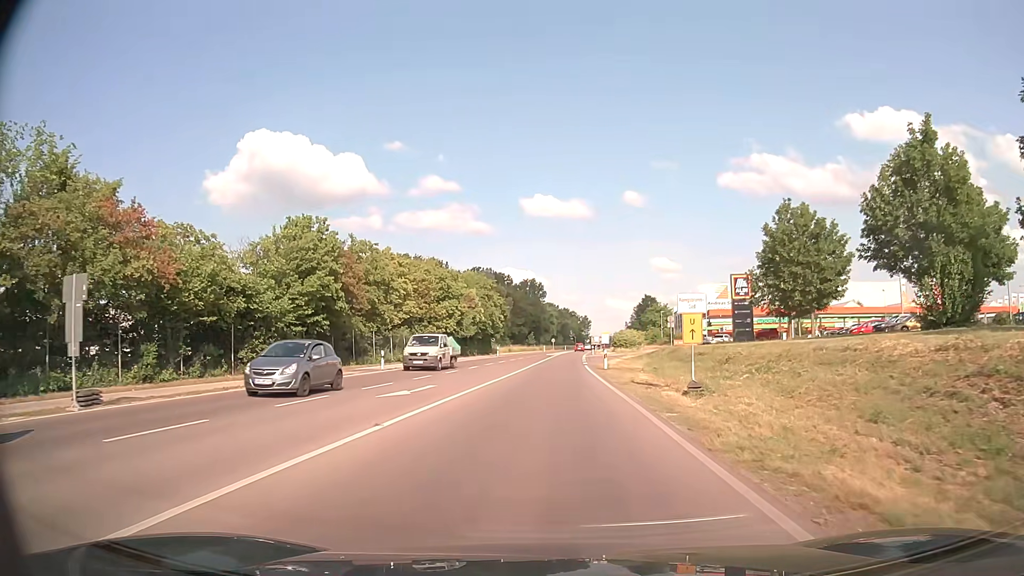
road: primary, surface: asphalt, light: Day
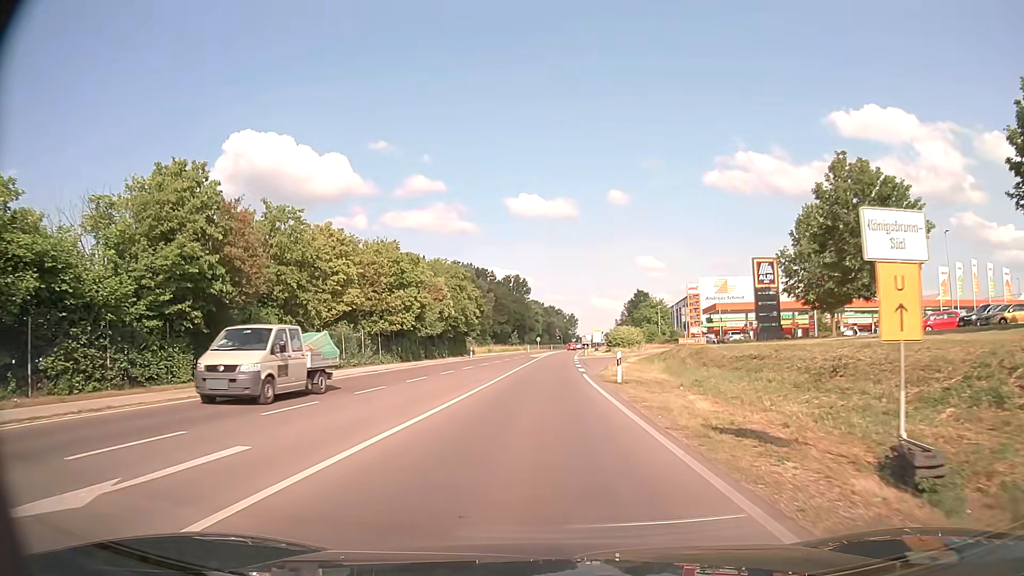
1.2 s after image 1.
(+0.2, +13.5) m; +1°
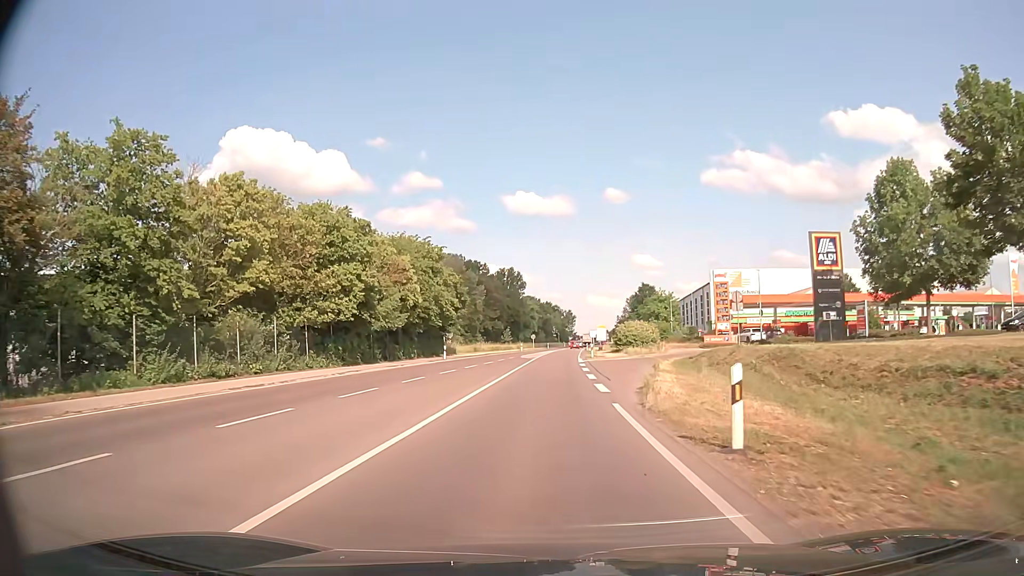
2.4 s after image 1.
(+0.1, +14.8) m; 0°
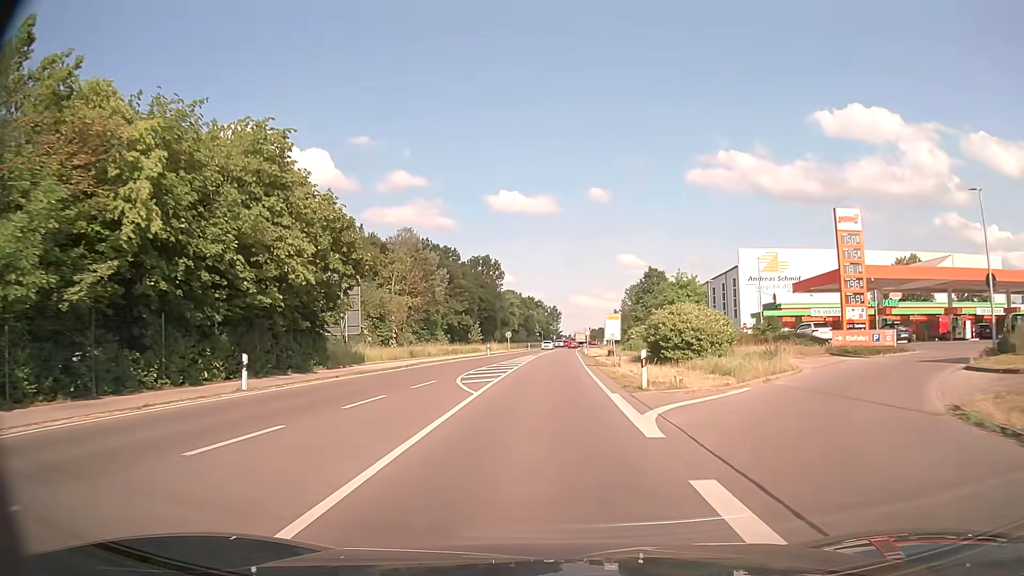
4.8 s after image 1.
(+0.5, +33.0) m; +2°
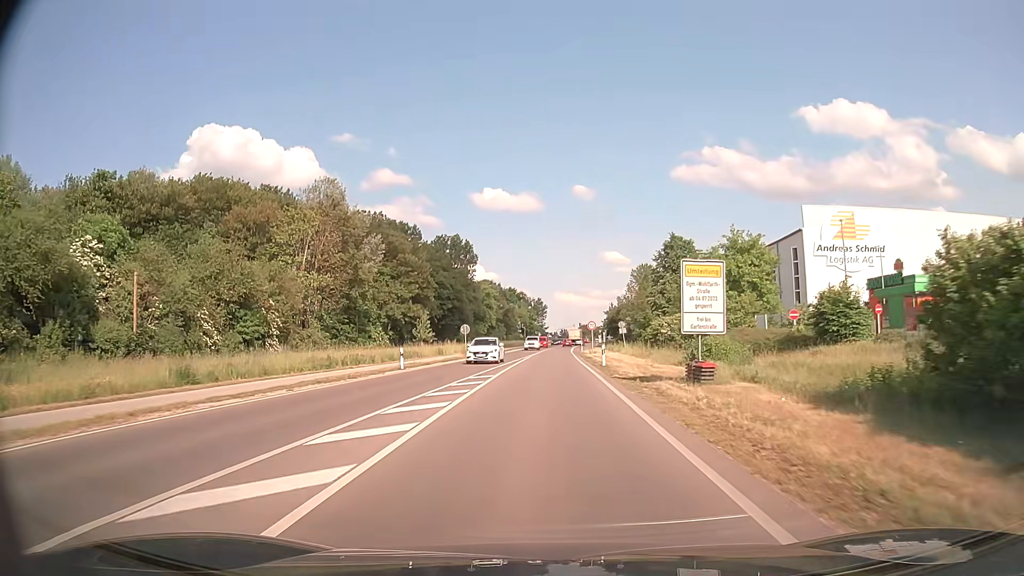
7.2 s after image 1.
(+0.5, +35.2) m; +1°
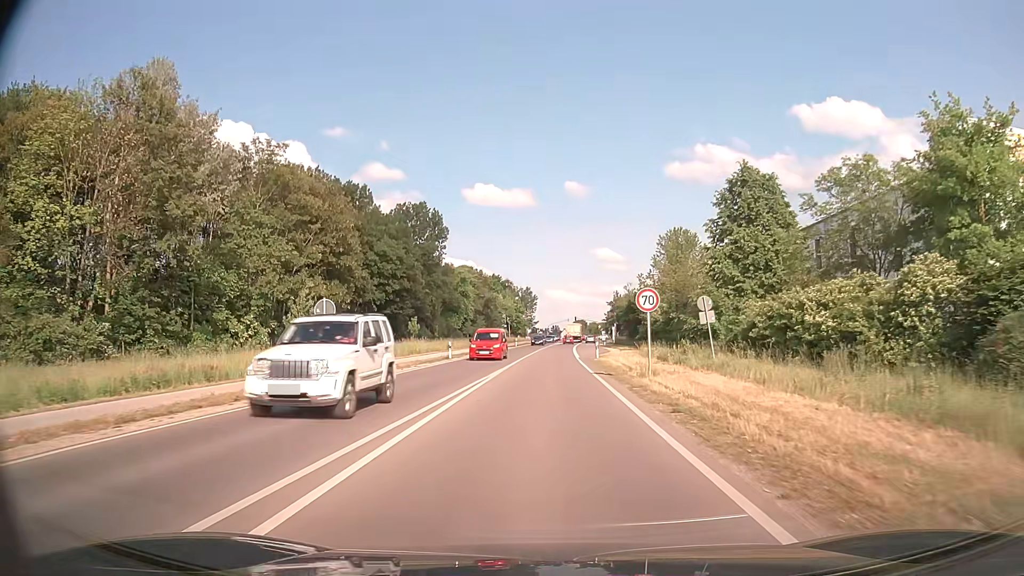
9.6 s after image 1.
(+0.2, +35.3) m; +1°
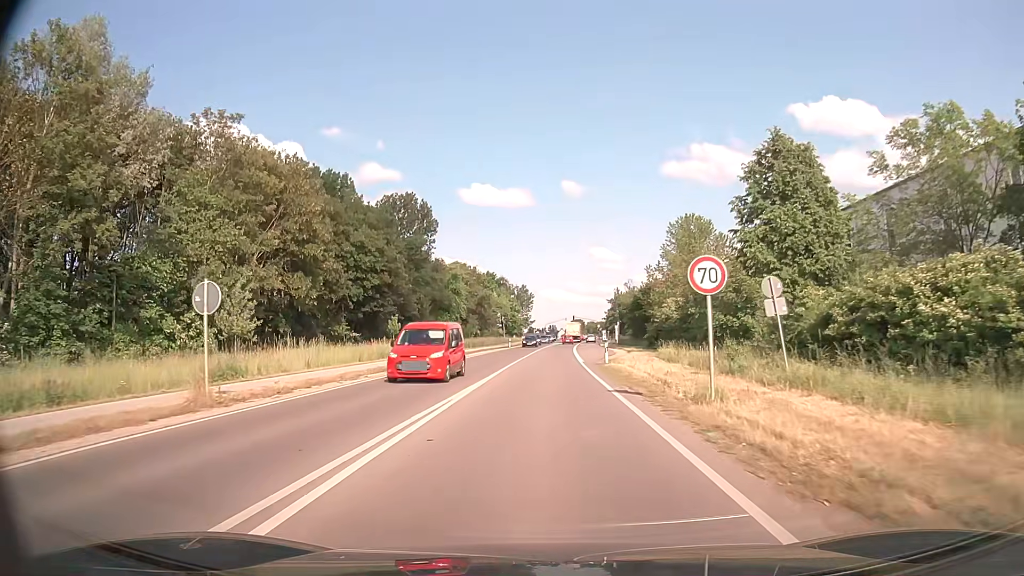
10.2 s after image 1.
(0.0, +8.4) m; 0°
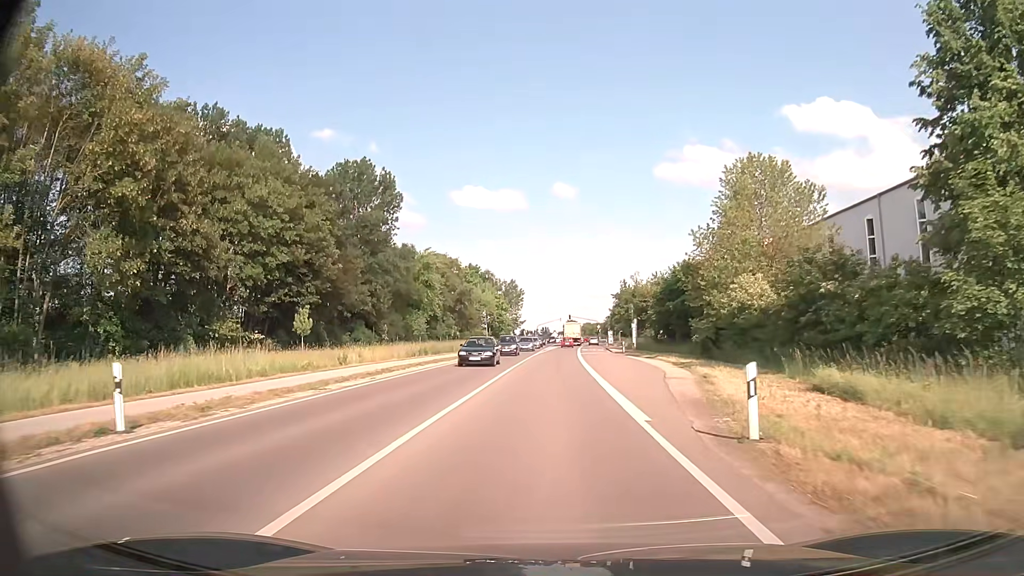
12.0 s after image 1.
(+0.1, +24.6) m; +1°
(0, +10) (0, +20) (0, +30) (0, +40) (+1, +50) (+1, +60) (+1, +70) (+2, +80) (+2, +90) (+3, +100) m
